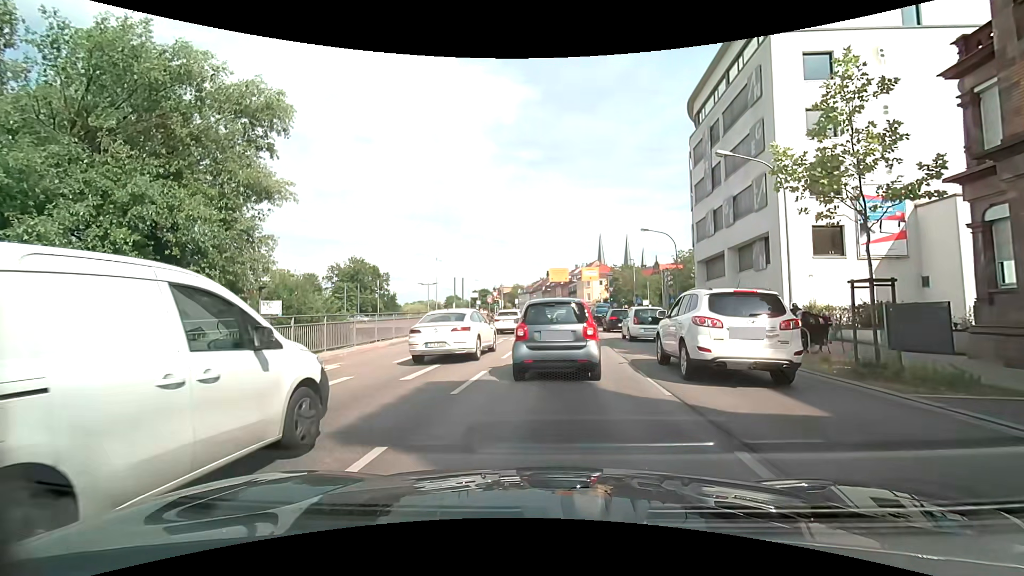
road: primary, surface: asphalt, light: Day
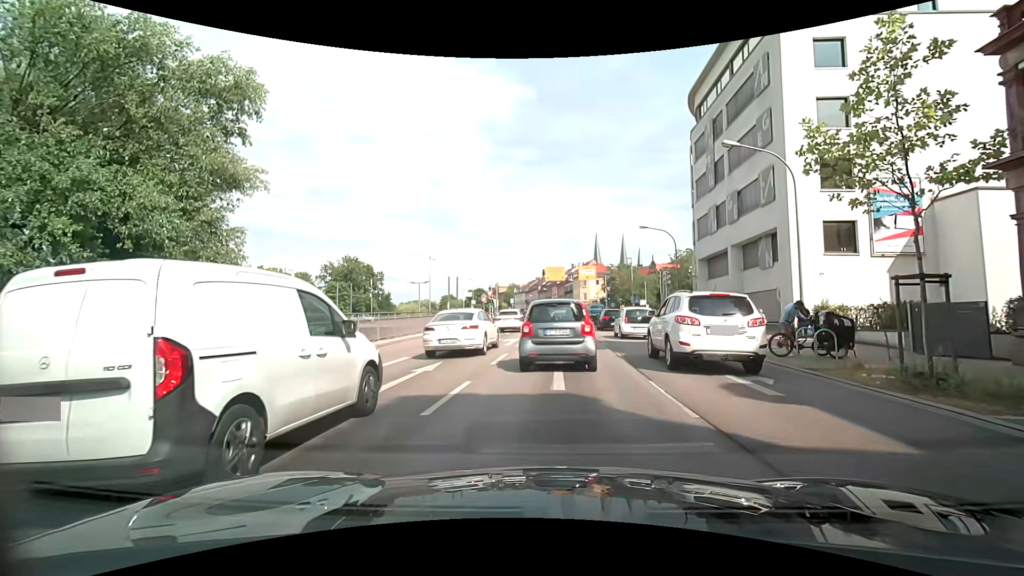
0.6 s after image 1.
(0.0, +1.7) m; +1°
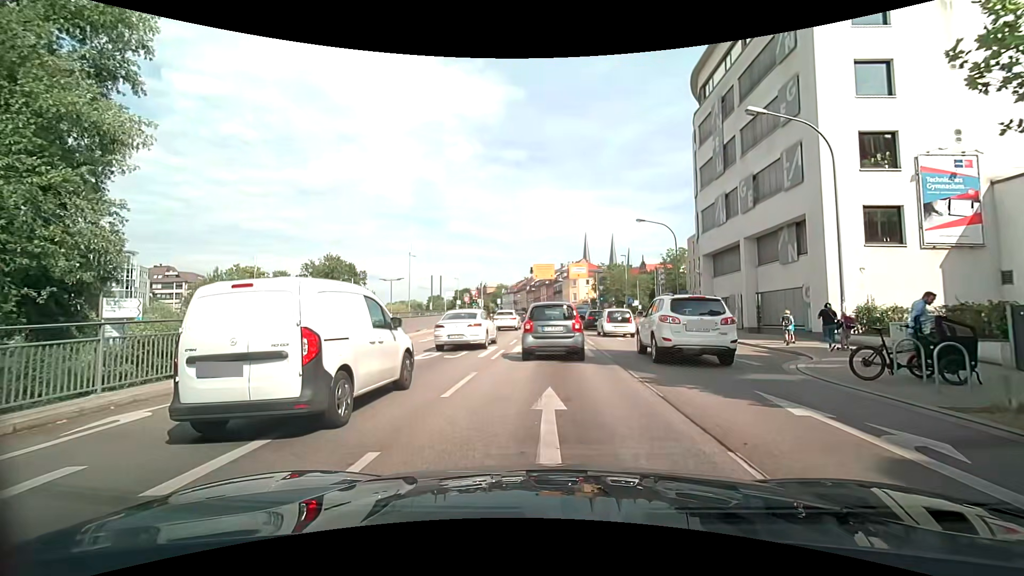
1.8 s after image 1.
(+0.2, +4.7) m; +3°
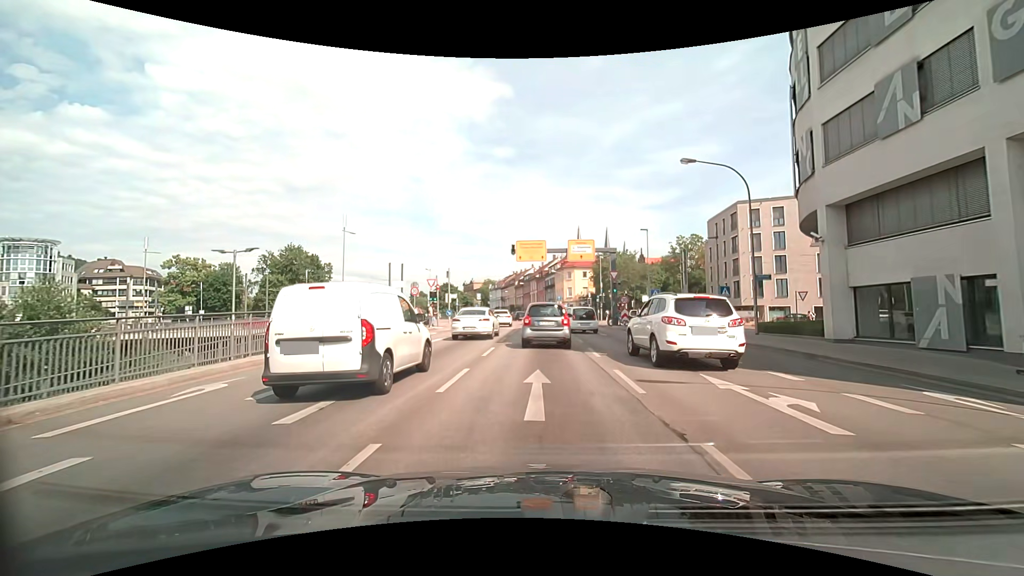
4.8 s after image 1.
(+0.2, +18.2) m; +1°
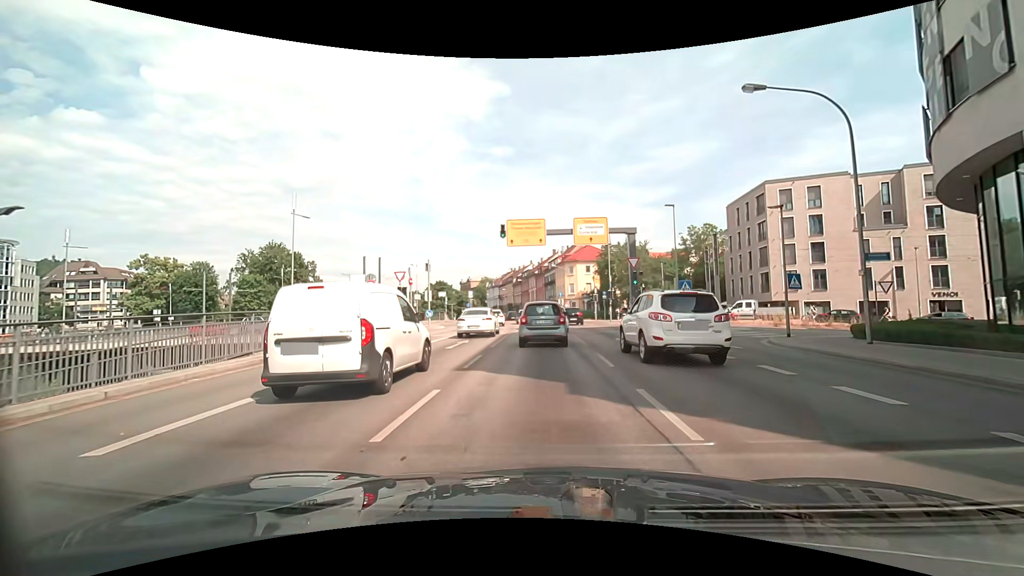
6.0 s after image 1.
(0.0, +9.0) m; 0°
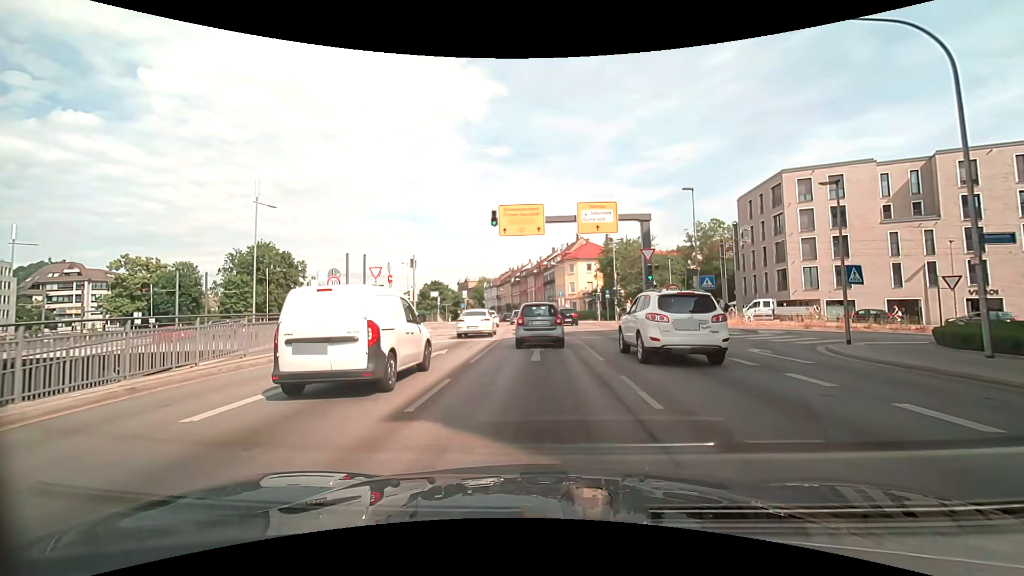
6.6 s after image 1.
(0.0, +4.5) m; +1°
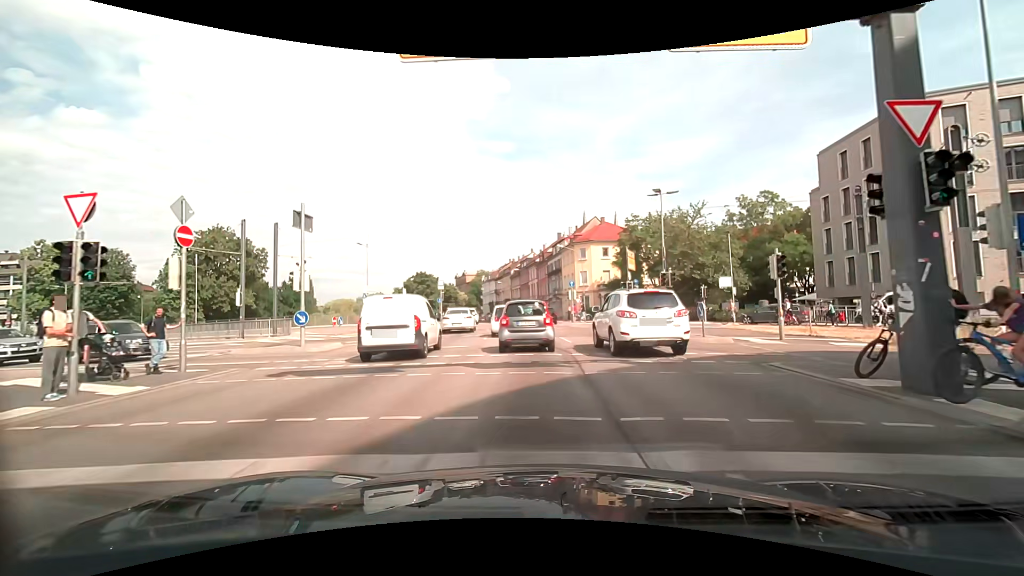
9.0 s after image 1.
(-0.1, +18.5) m; +1°
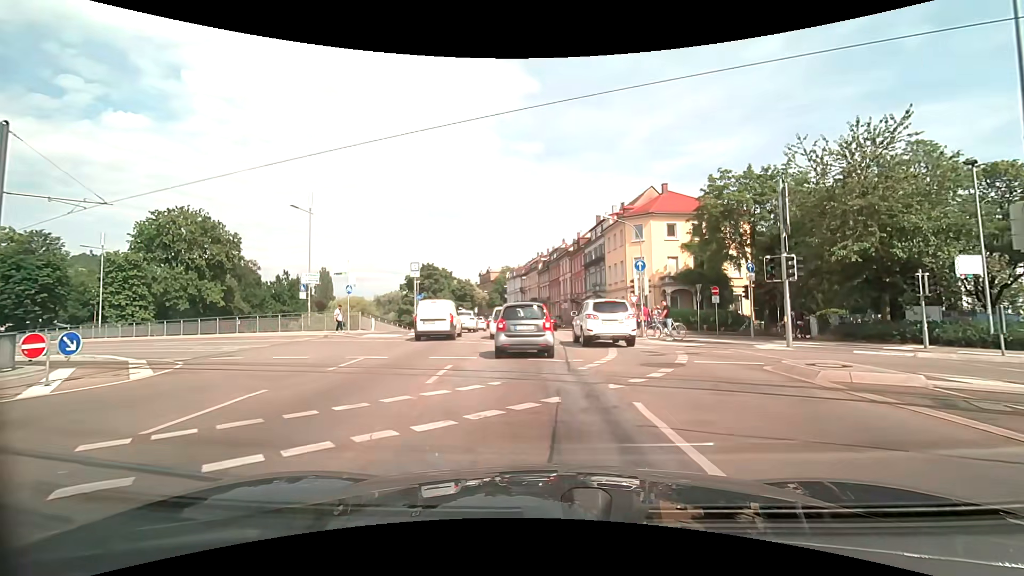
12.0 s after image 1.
(-0.9, +20.4) m; -5°
(0, +10) (-1, +20) (-1, +30) (-2, +40) (-3, +50) (-4, +60) (-5, +70) (-6, +80) (-7, +90) (-9, +100) m
